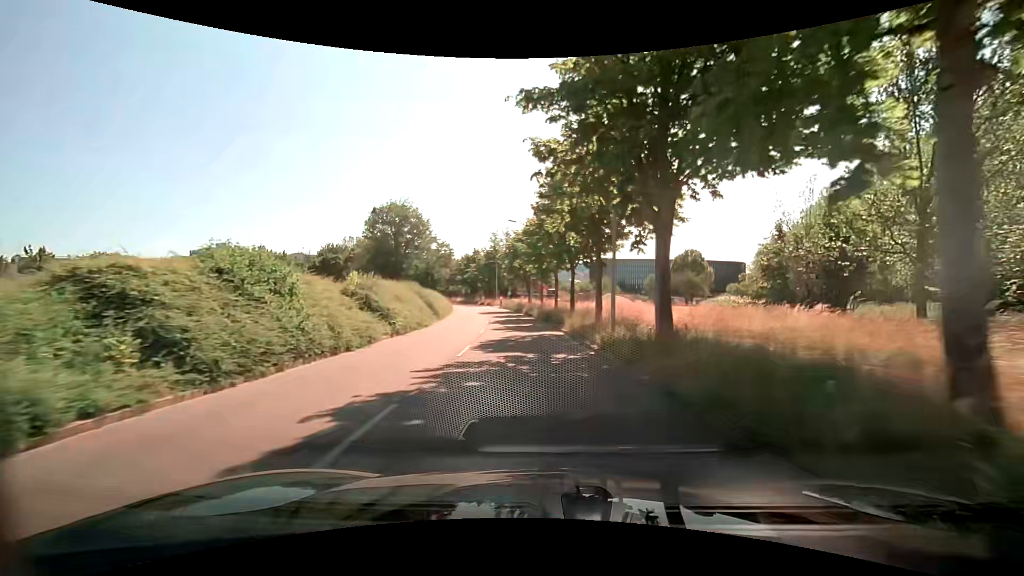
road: tertiary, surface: asphalt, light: Day
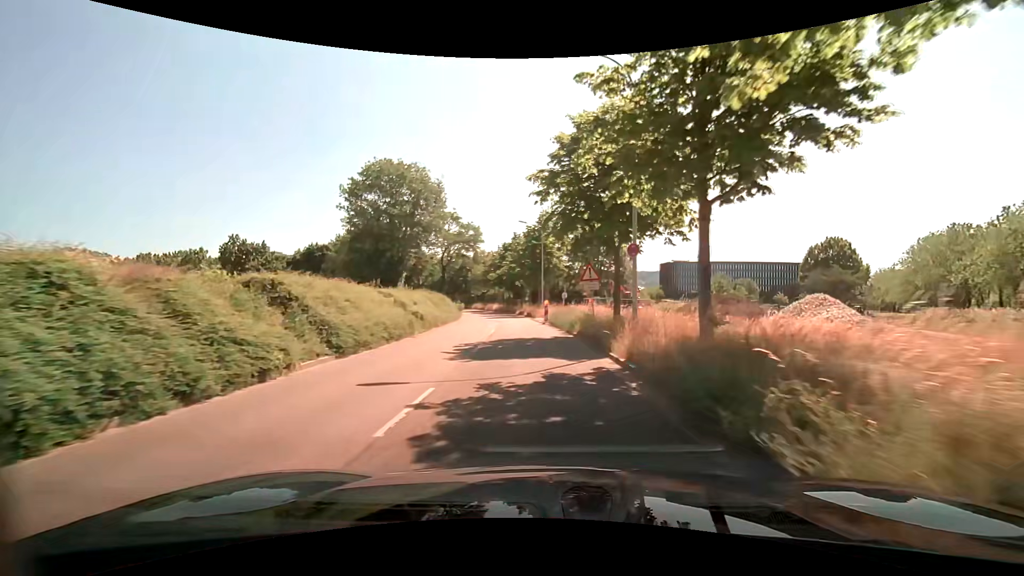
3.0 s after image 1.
(-2.0, +34.6) m; -6°
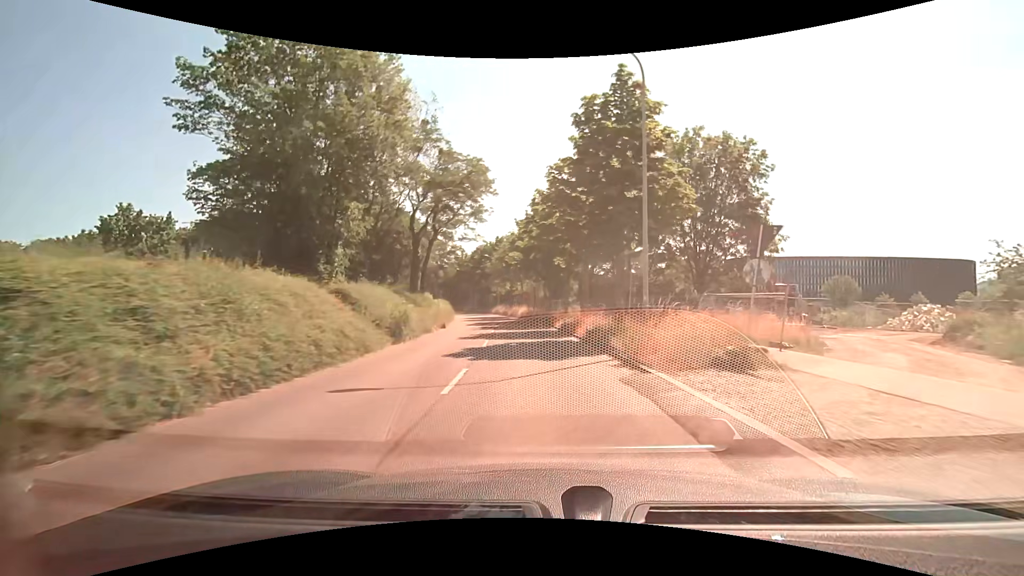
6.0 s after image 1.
(-1.9, +33.5) m; -5°
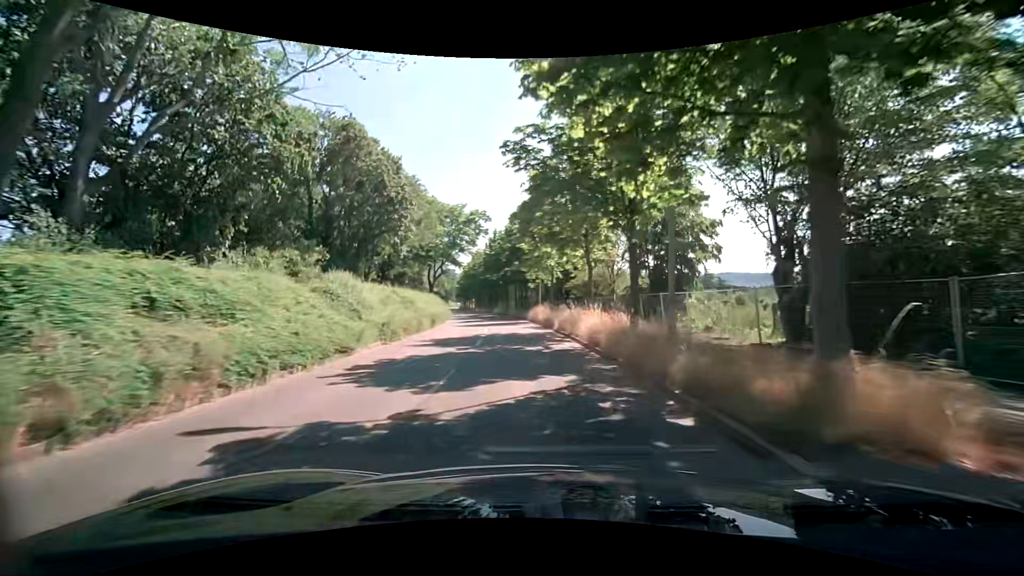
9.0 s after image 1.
(-1.8, +36.0) m; -6°
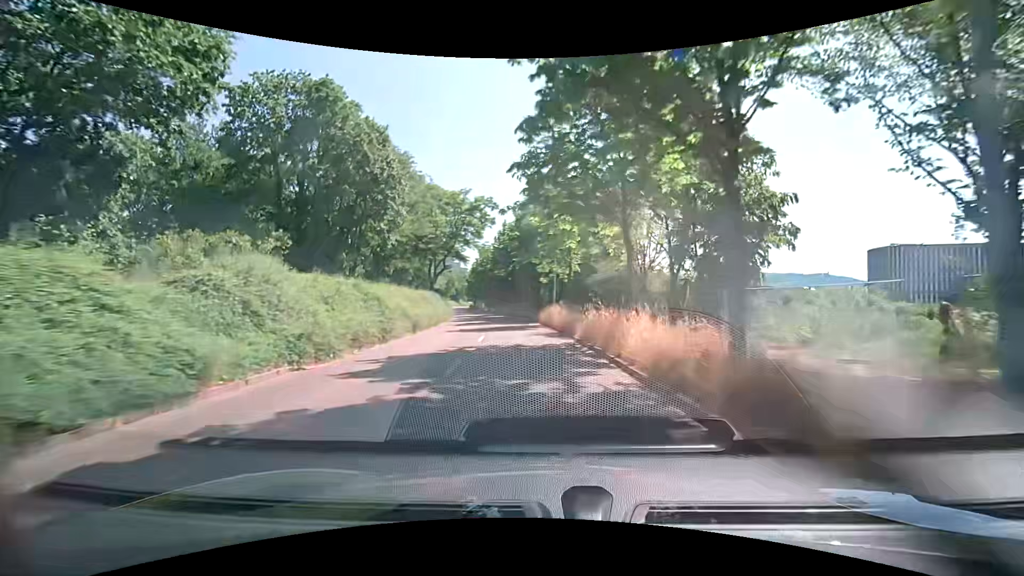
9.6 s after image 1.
(-0.1, +7.5) m; -2°
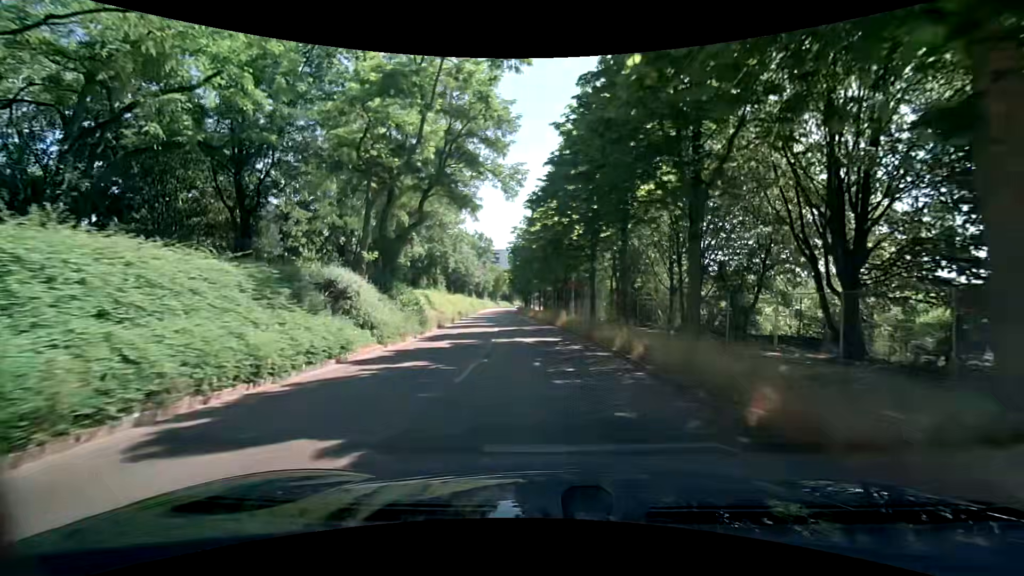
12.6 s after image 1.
(-2.3, +36.5) m; -7°
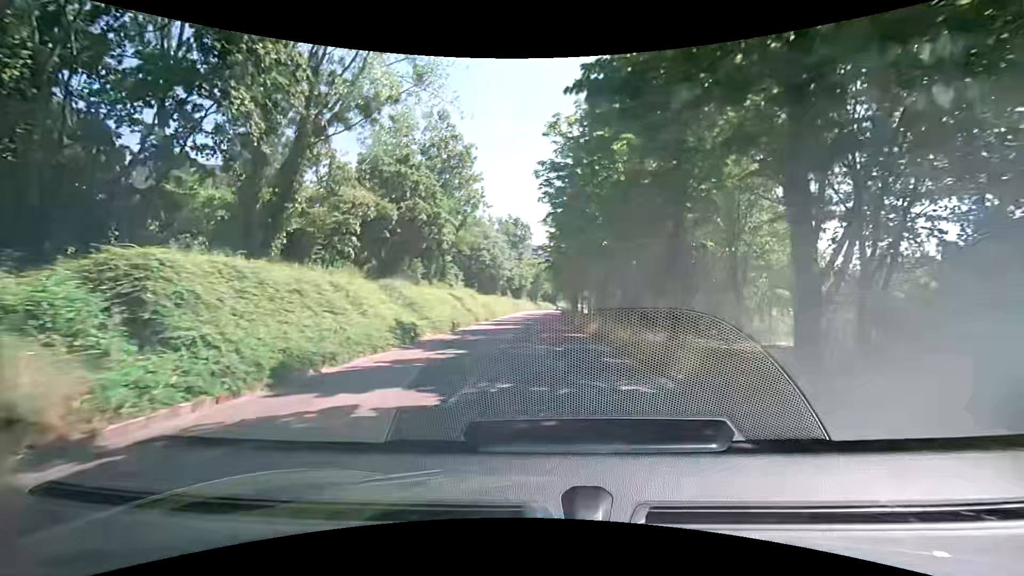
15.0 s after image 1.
(-1.7, +29.0) m; -7°
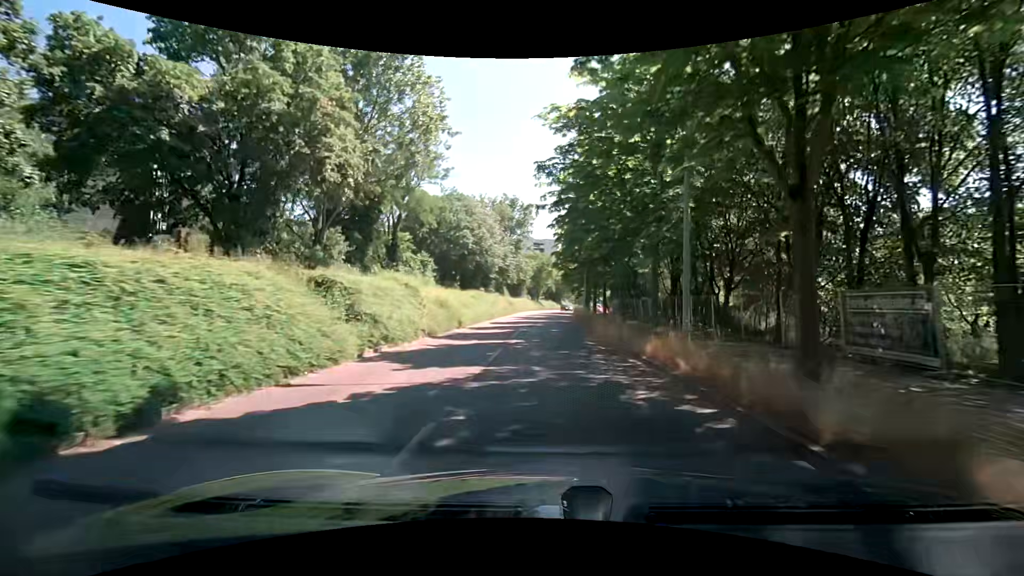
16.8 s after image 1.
(+0.2, +22.1) m; +1°
(0, +10) (0, +20) (0, +30) (0, +40) (+1, +50) (+1, +60) (+2, +70) (+3, +80) (+4, +90) (+5, +100) m
